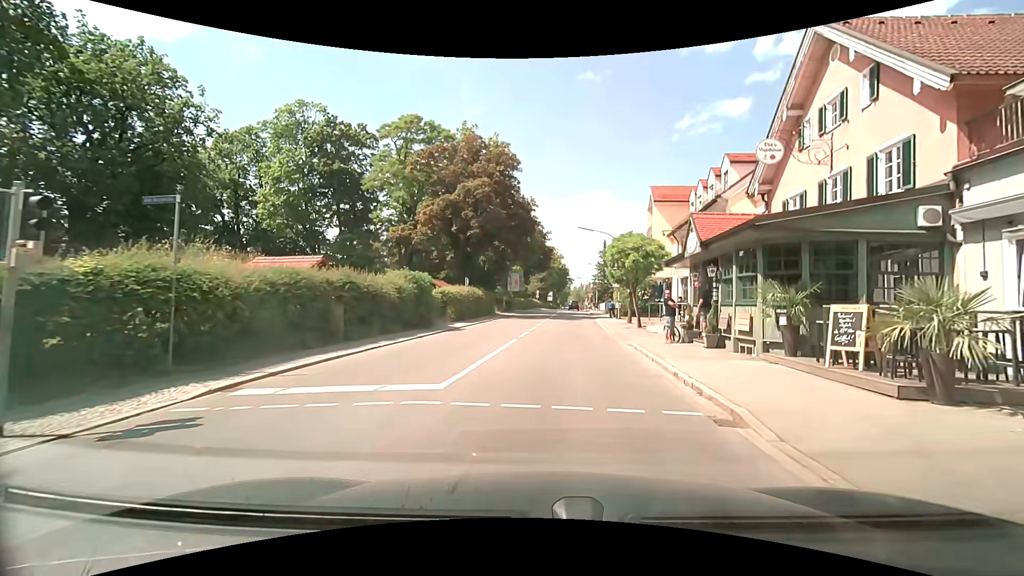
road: secondary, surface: asphalt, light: Day
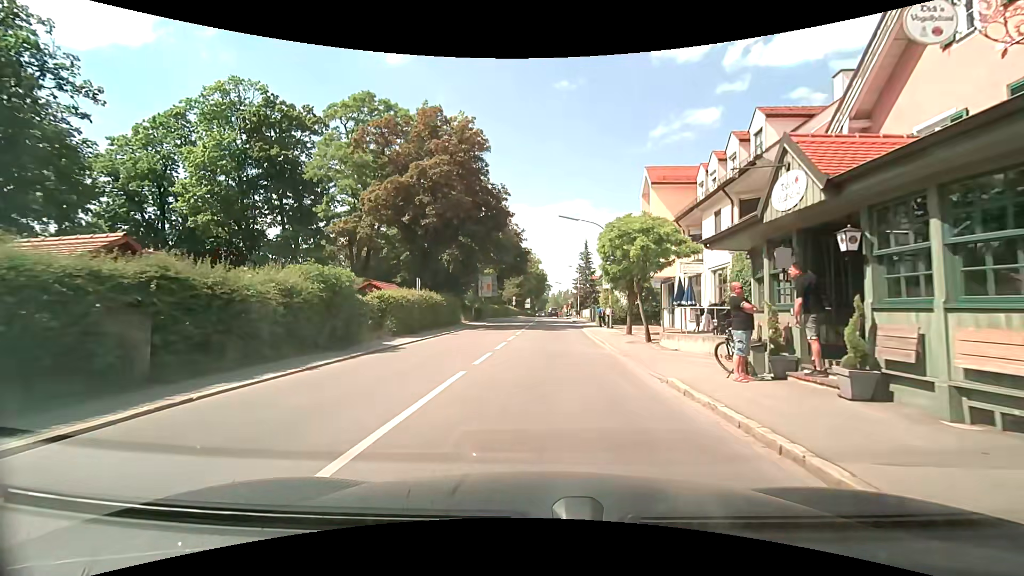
(+0.1, +7.8) m; +2°
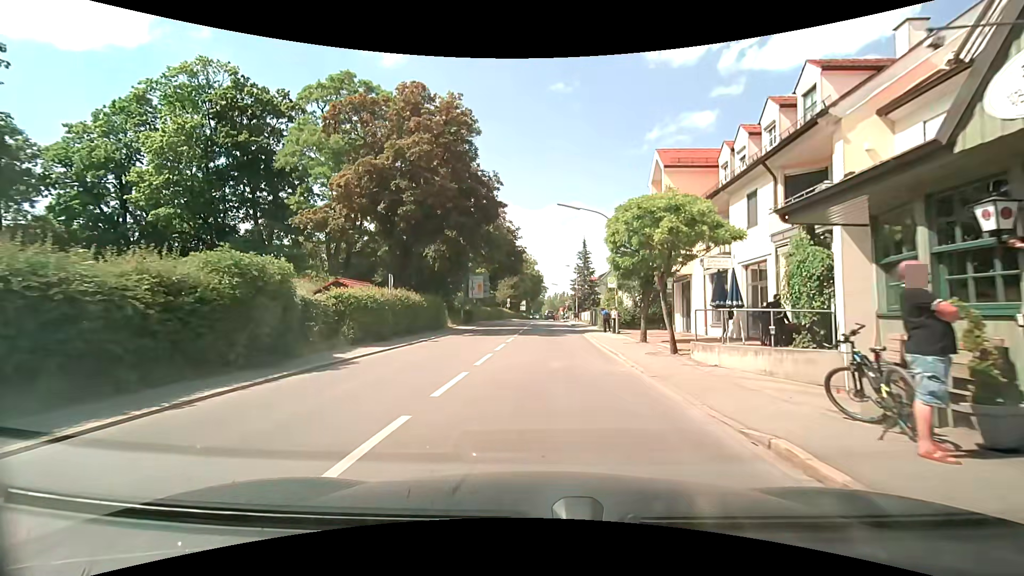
(0.0, +4.3) m; 0°
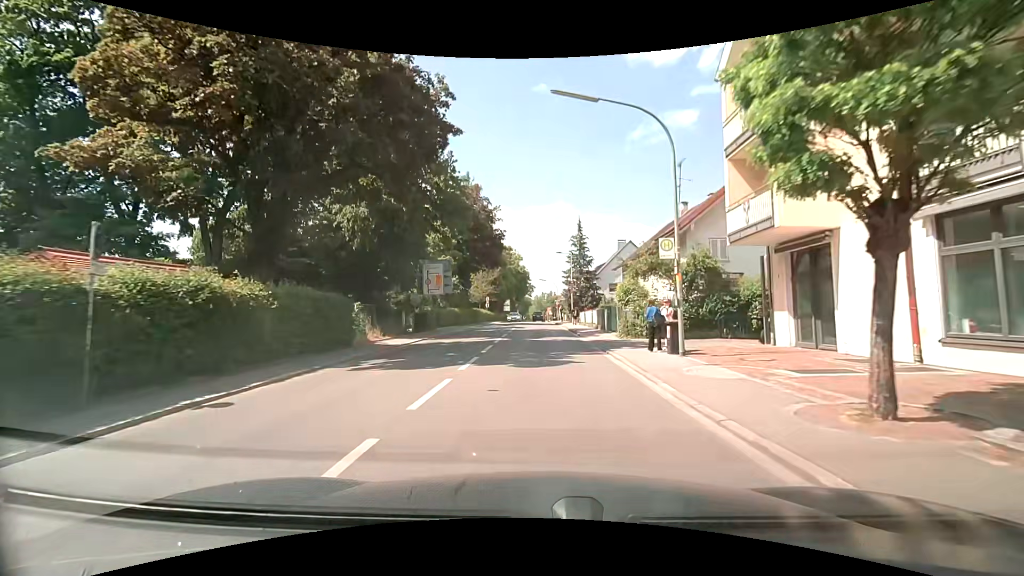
(+0.2, +14.7) m; +2°
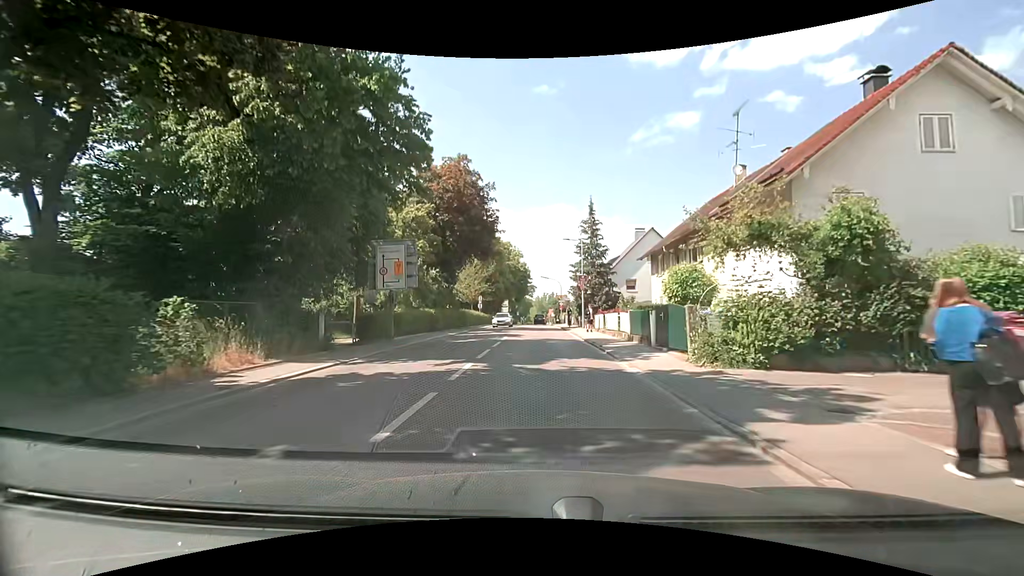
(-0.1, +10.6) m; 0°
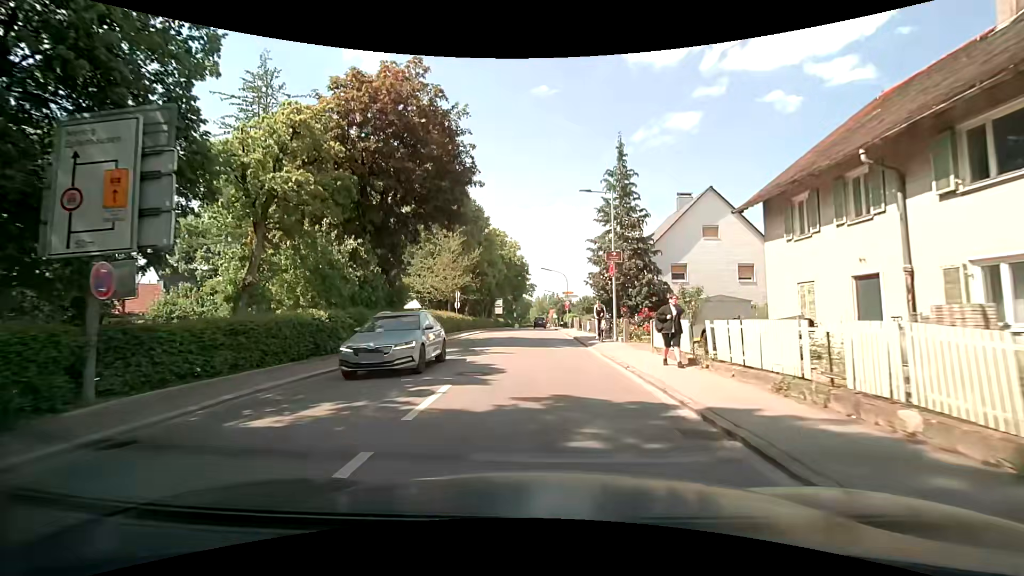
(-0.1, +16.7) m; +1°
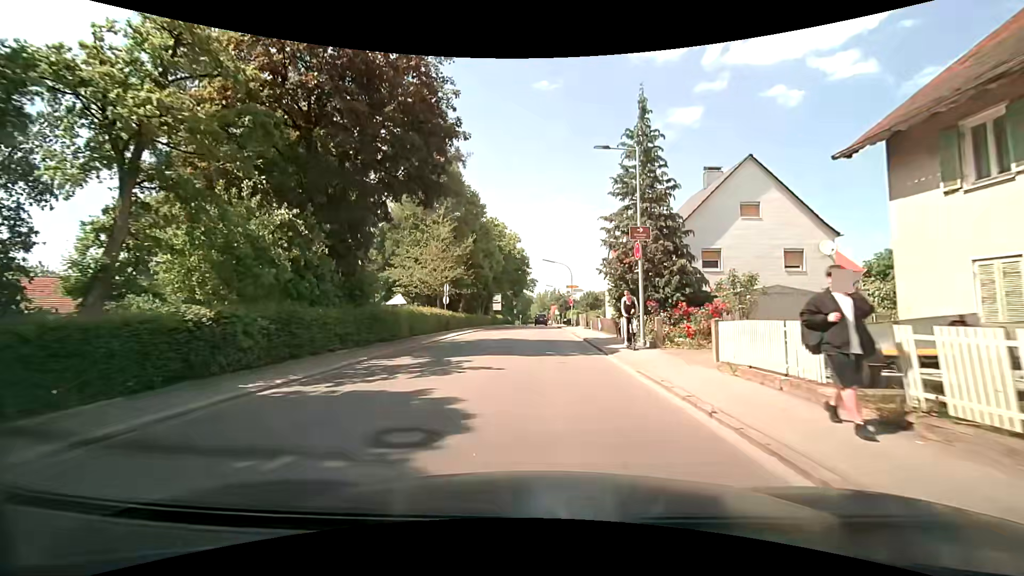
(-0.1, +5.8) m; -1°
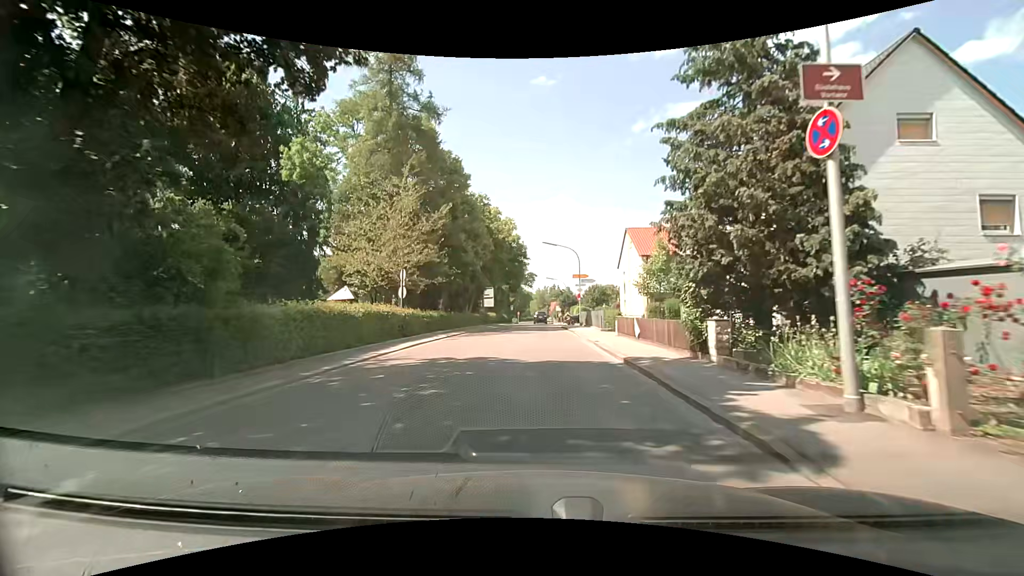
(+0.1, +11.7) m; +1°
(0, +10) (0, +20) (0, +30) (-1, +40) (-1, +50) (-1, +60) (-1, +70) (-1, +80) (-1, +90) (-1, +100) m
